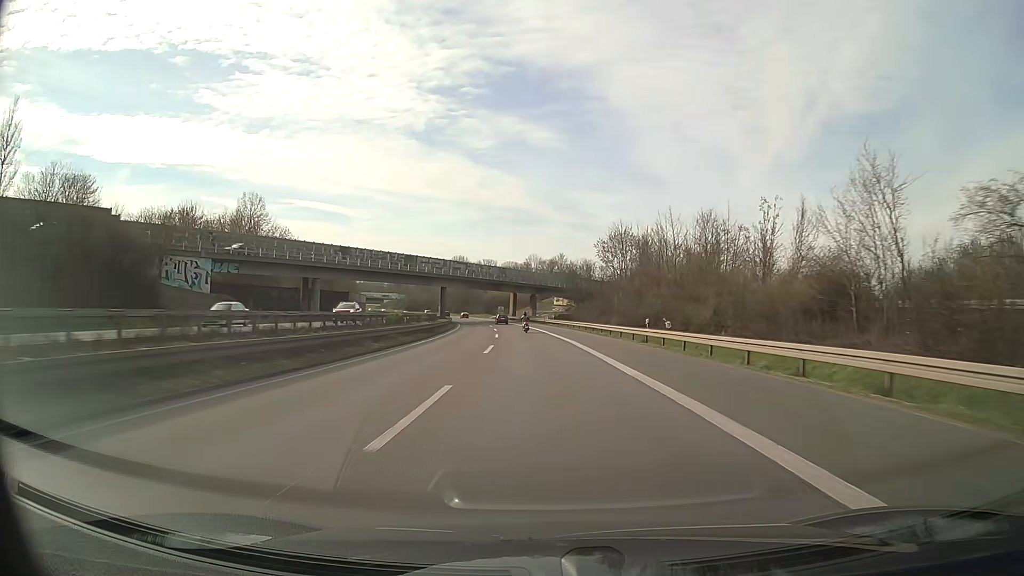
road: motorway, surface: asphalt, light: Day
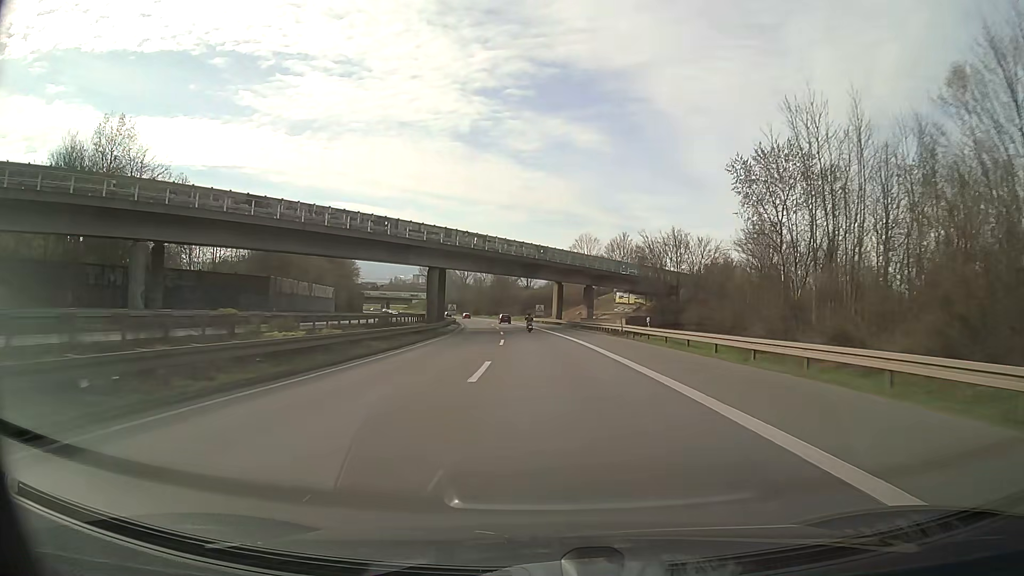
(-1.6, +47.1) m; -4°
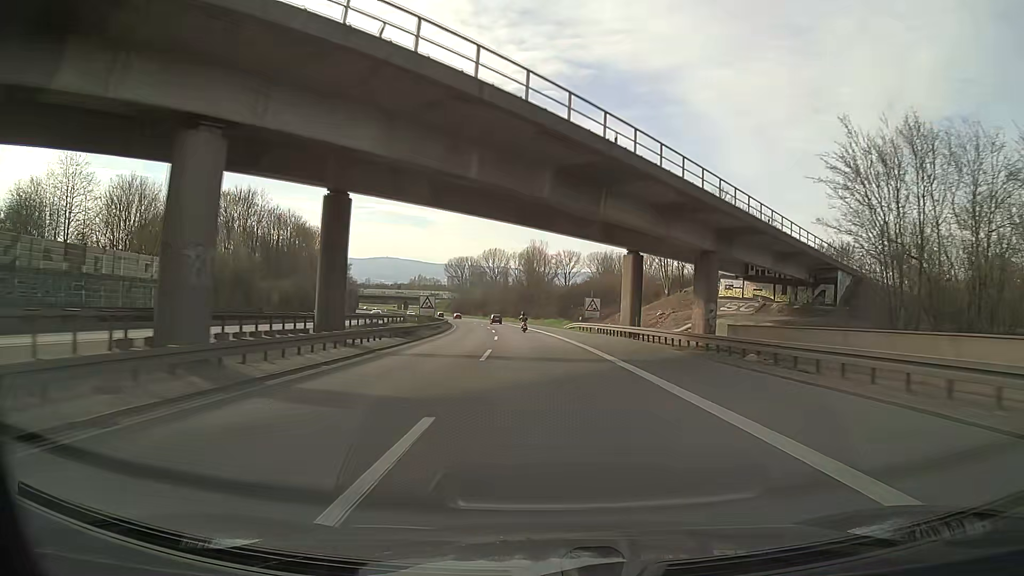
(-1.3, +47.2) m; -3°
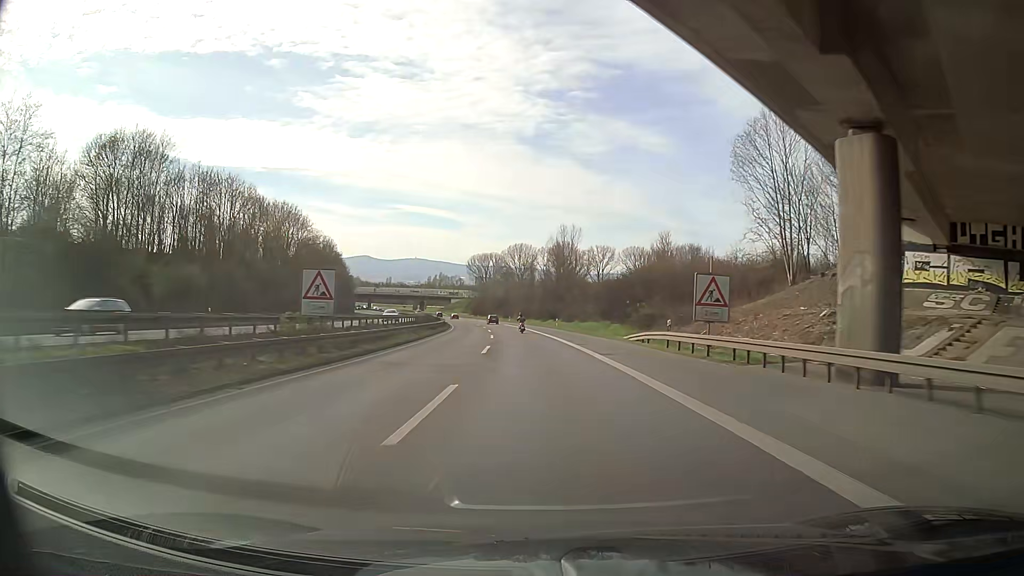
(-0.4, +31.4) m; -2°
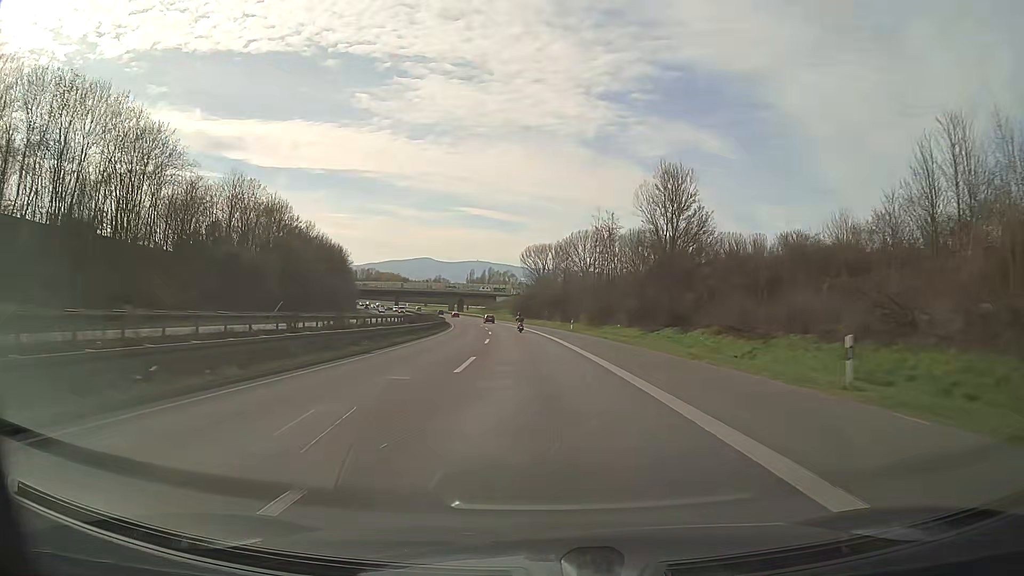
(-3.7, +62.7) m; -6°
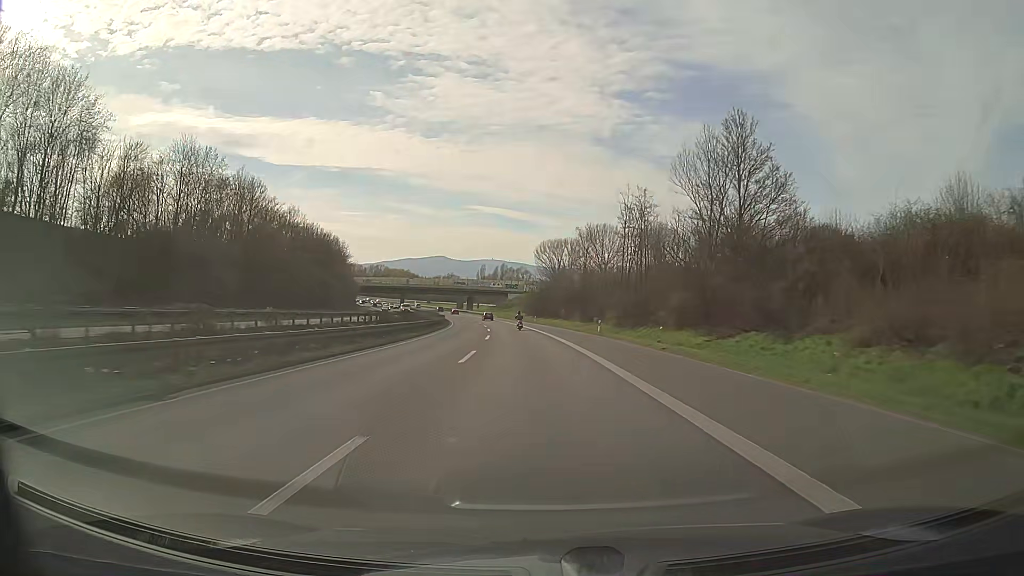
(-0.2, +15.7) m; -1°
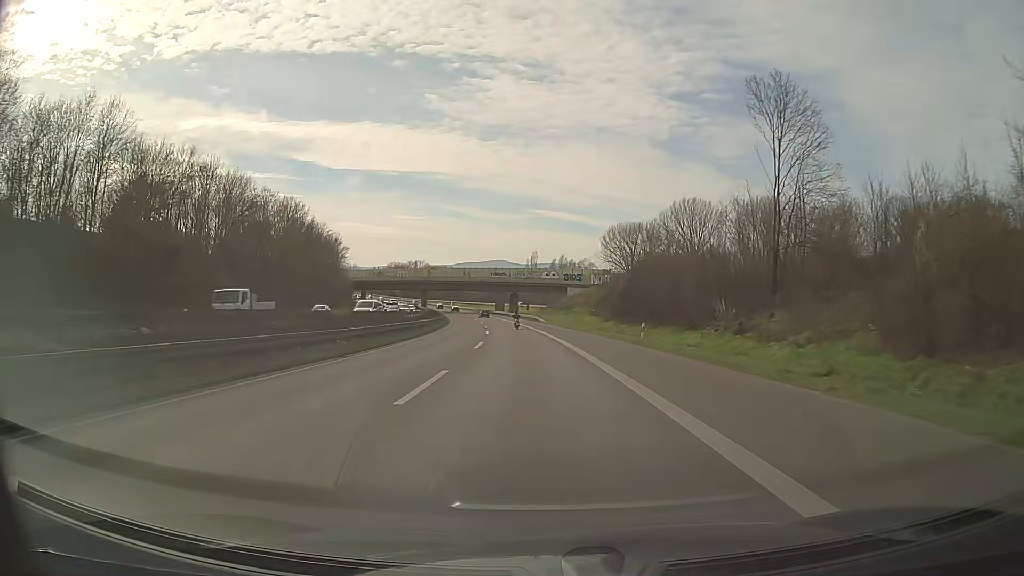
(-2.7, +62.9) m; -5°
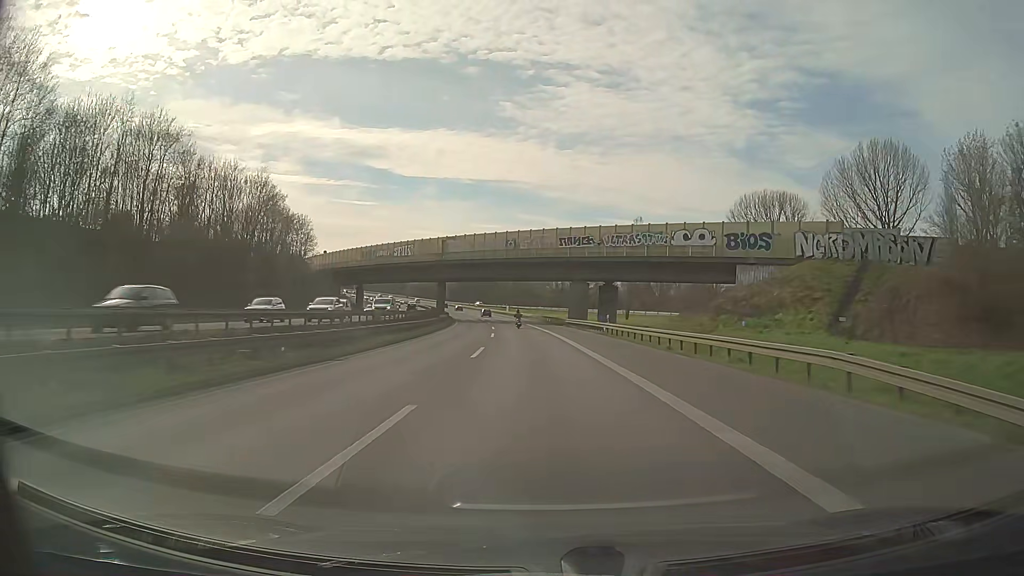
(-5.0, +78.6) m; -7°
(0, +10) (0, +20) (-1, +30) (-1, +40) (-2, +50) (-2, +60) (-3, +70) (-4, +80) (-5, +90) (-7, +100) m
